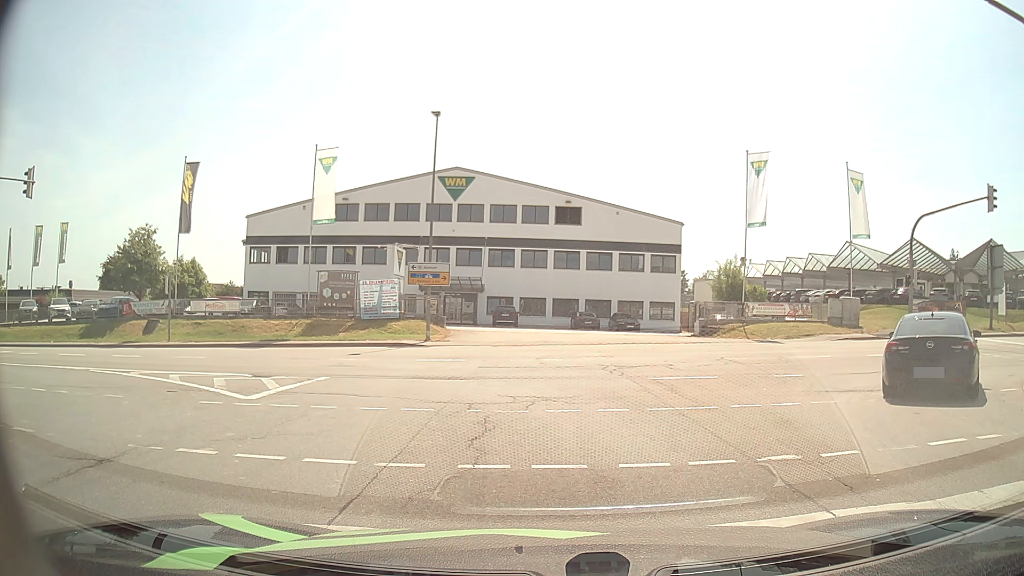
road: secondary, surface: asphalt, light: Day
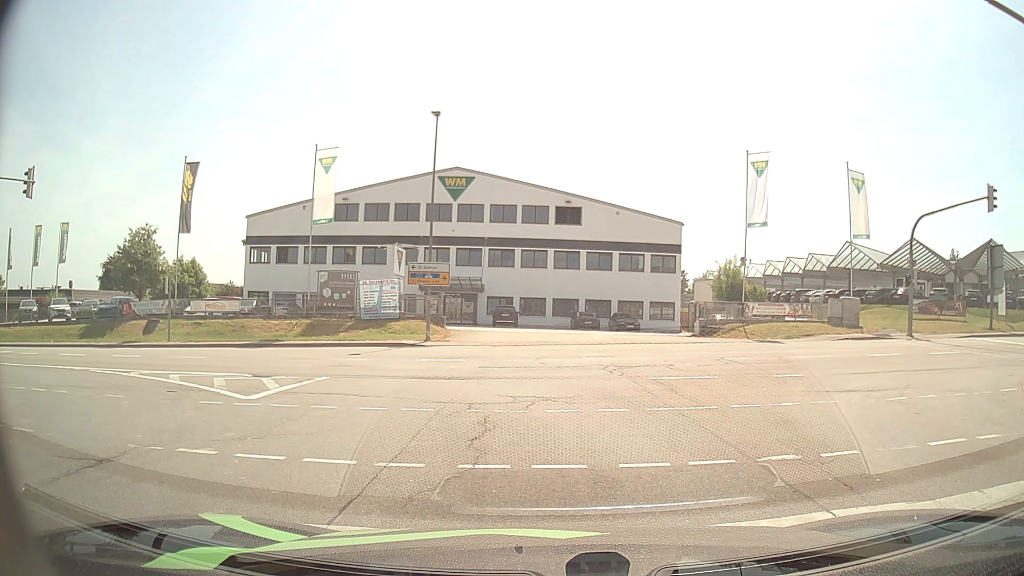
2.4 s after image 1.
(0.0, 0.0) m; 0°
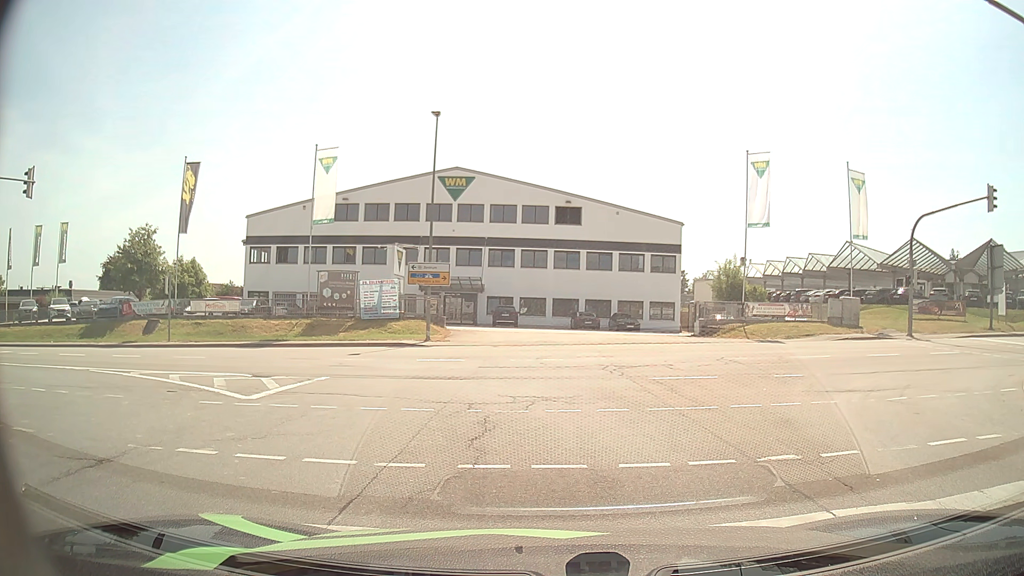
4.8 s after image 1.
(0.0, 0.0) m; 0°
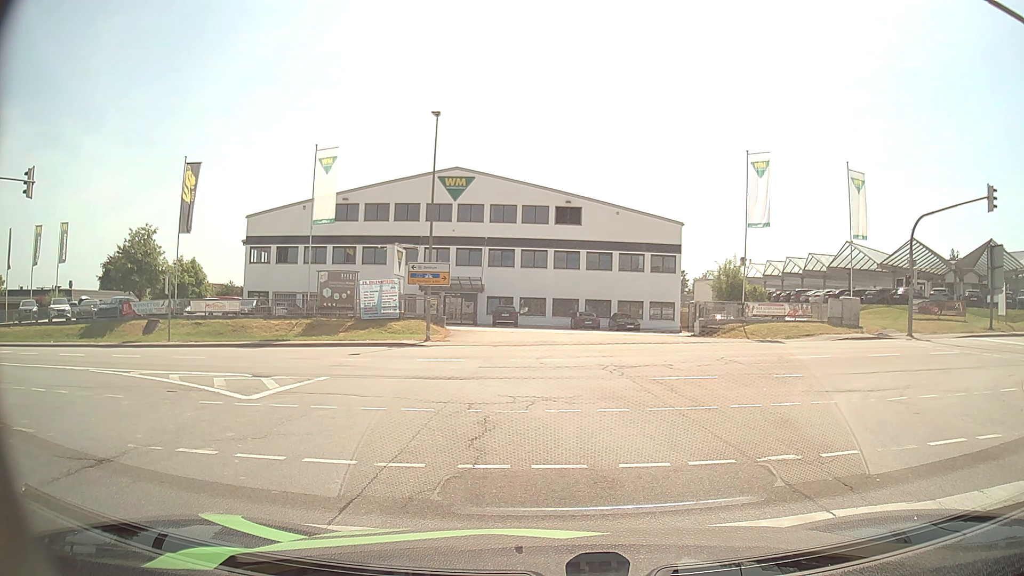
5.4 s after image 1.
(0.0, 0.0) m; 0°
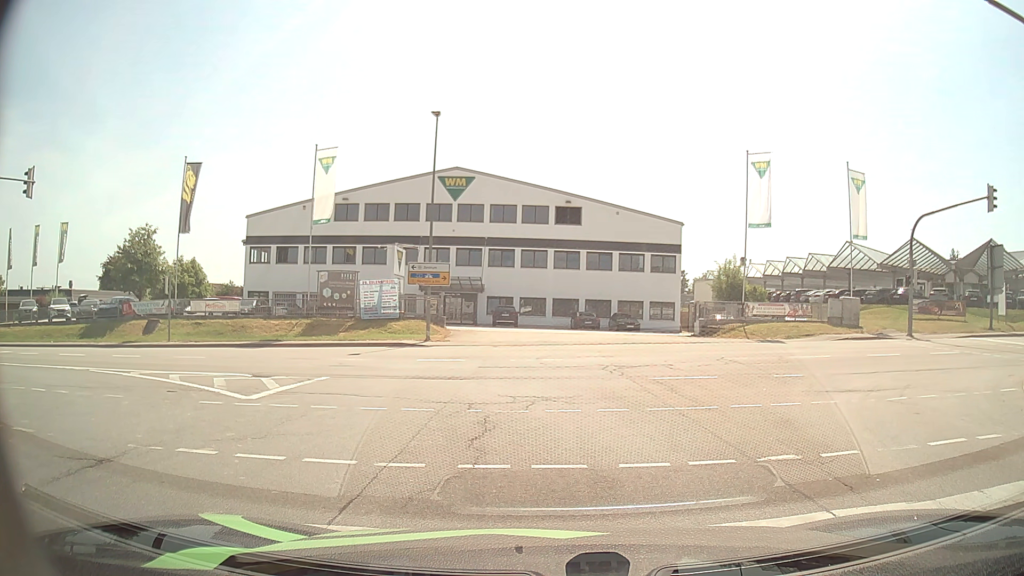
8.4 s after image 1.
(0.0, 0.0) m; 0°
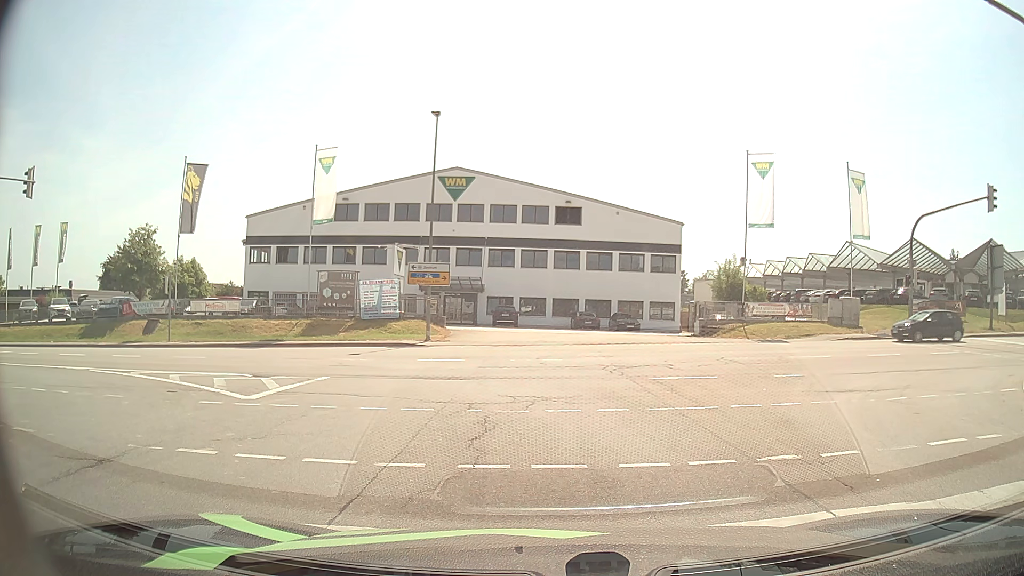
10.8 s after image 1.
(0.0, 0.0) m; 0°
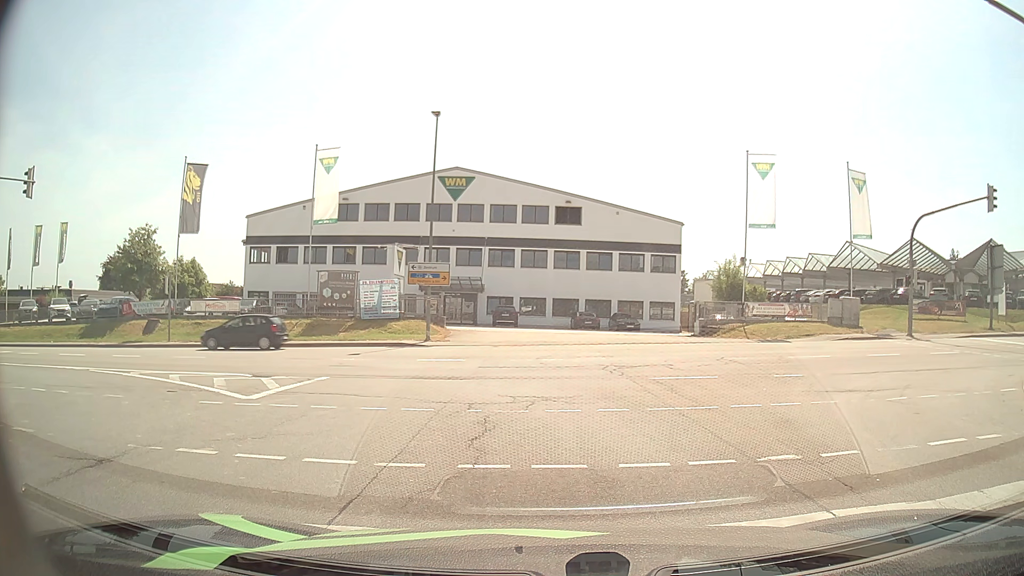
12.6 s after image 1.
(0.0, 0.0) m; 0°
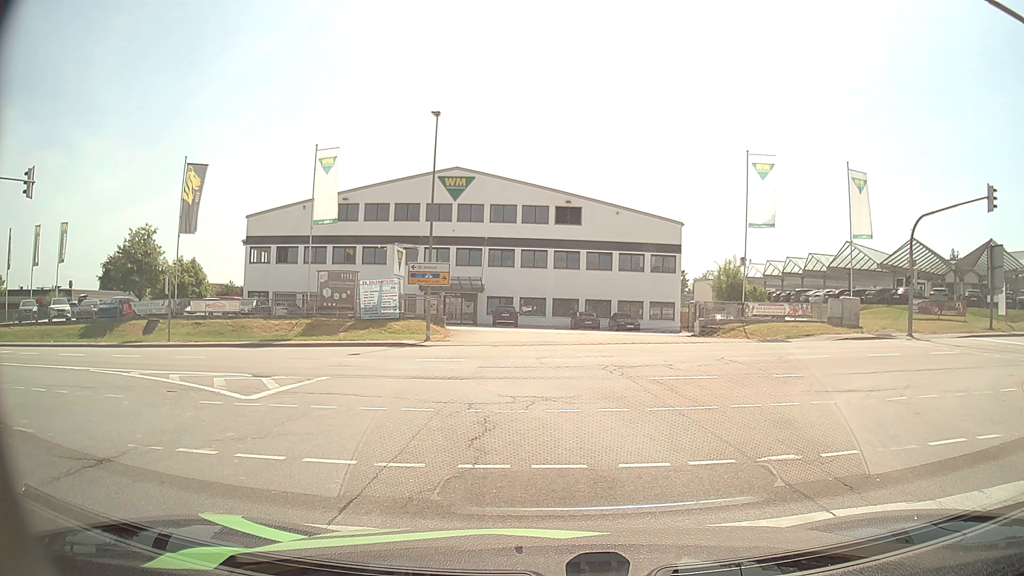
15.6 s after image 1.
(0.0, 0.0) m; 0°
(-1, +10) (-4, +19) (-12, +25) (-22, +28) (-32, +29) (-42, +29) (-52, +28) (-62, +28) (-72, +28) (-82, +28) m
